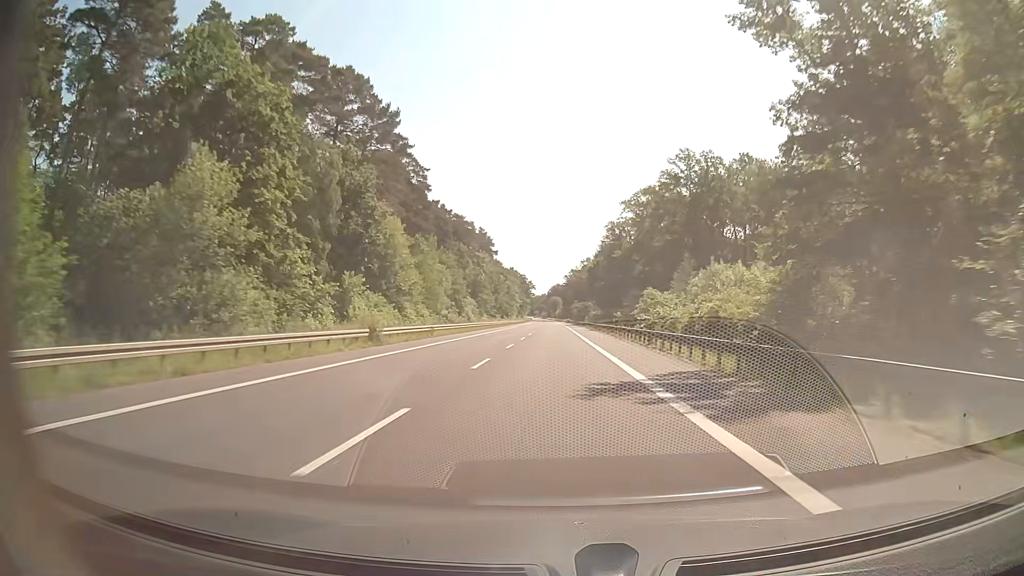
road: secondary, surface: asphalt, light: Day
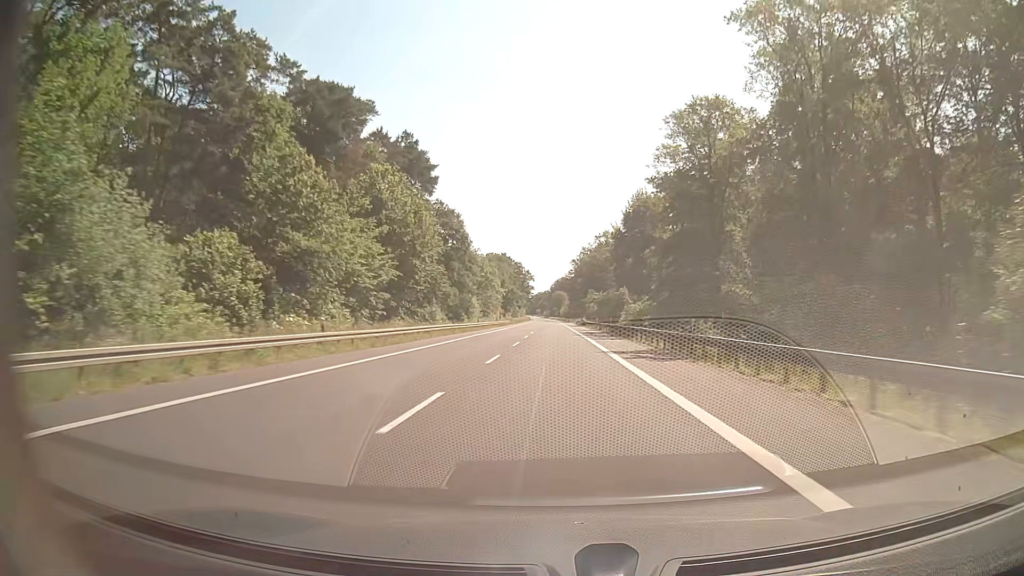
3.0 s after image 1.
(+0.6, +81.8) m; 0°
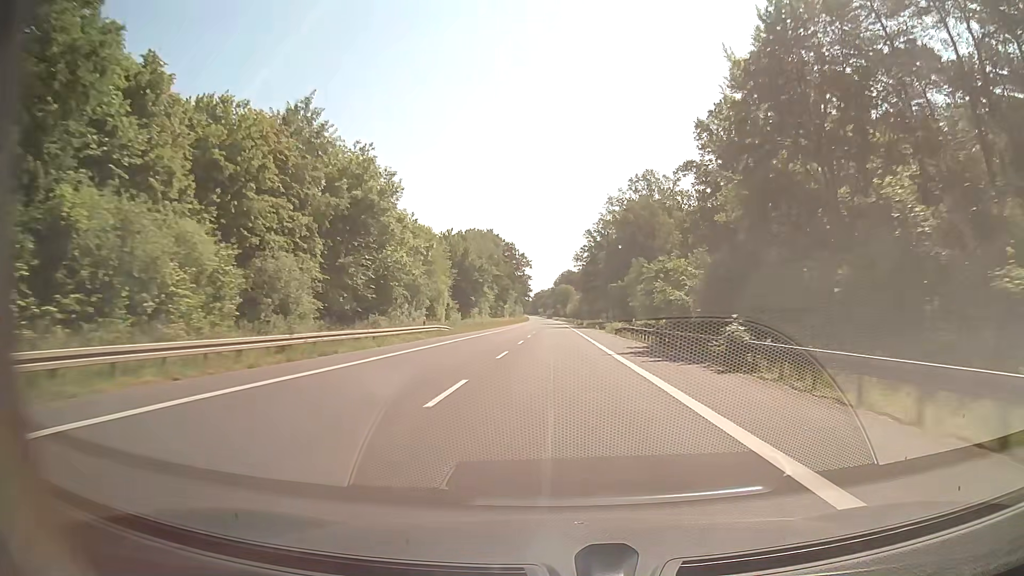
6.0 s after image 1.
(-0.2, +81.6) m; 0°
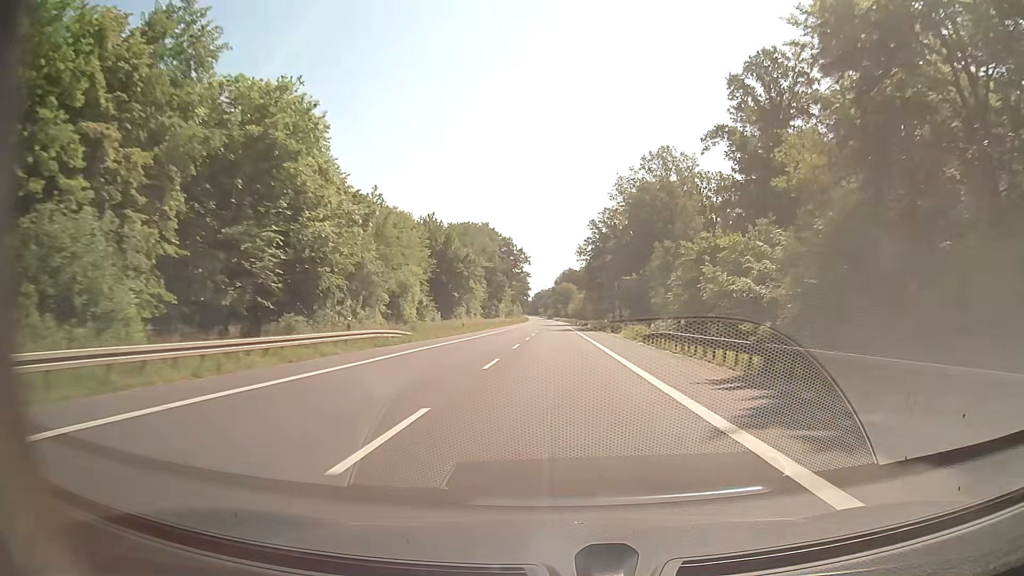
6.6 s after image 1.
(0.0, +16.3) m; 0°
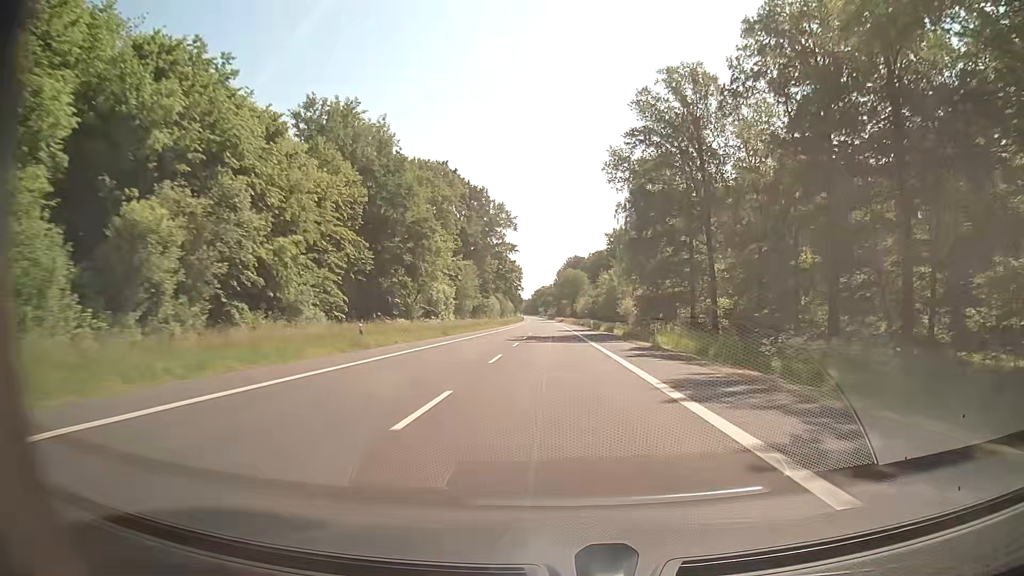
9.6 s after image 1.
(-0.4, +81.6) m; 0°
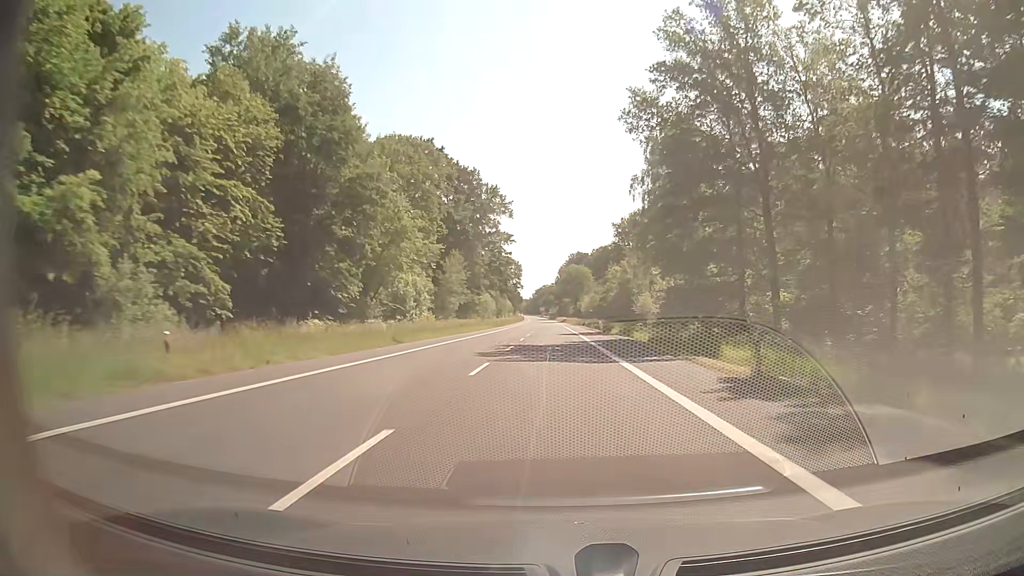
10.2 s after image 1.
(0.0, +16.3) m; 0°
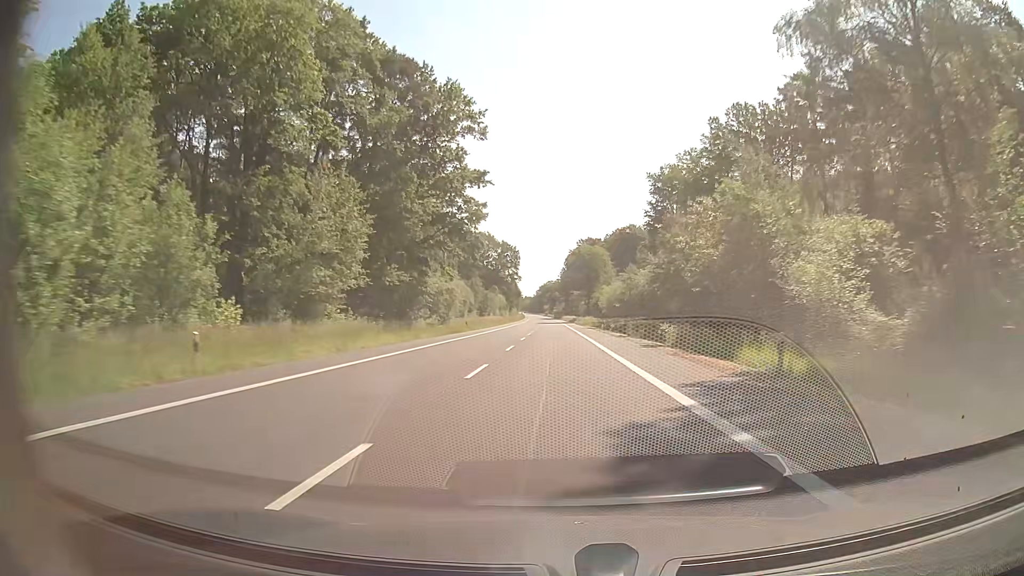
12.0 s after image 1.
(-0.2, +48.9) m; 0°
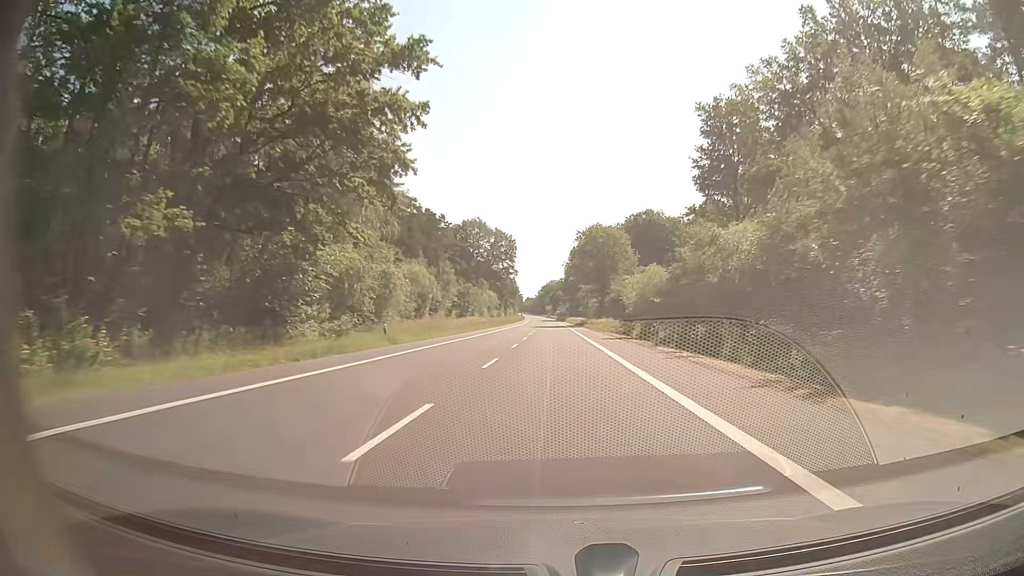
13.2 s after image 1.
(-0.2, +32.6) m; -1°
(0, +10) (0, +20) (0, +30) (0, +40) (0, +50) (0, +60) (0, +70) (0, +80) (0, +90) (0, +100) m
